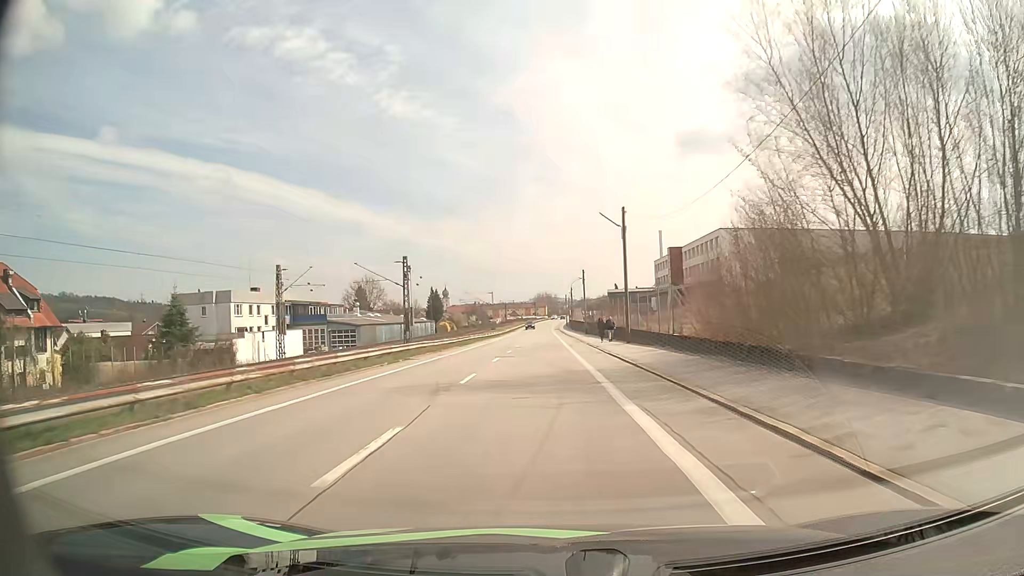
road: unclassified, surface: asphalt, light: Day
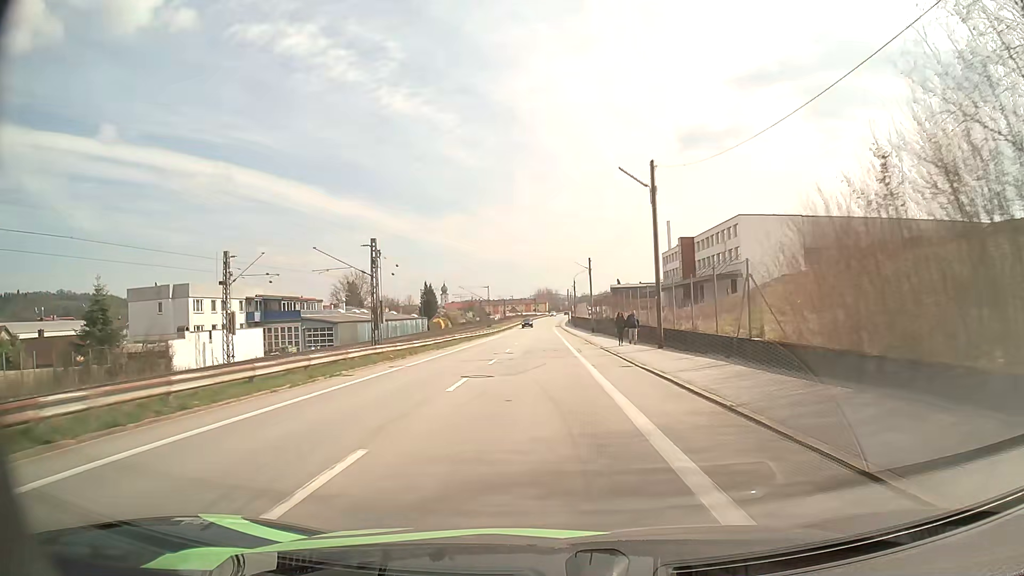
(0.0, +10.8) m; 0°
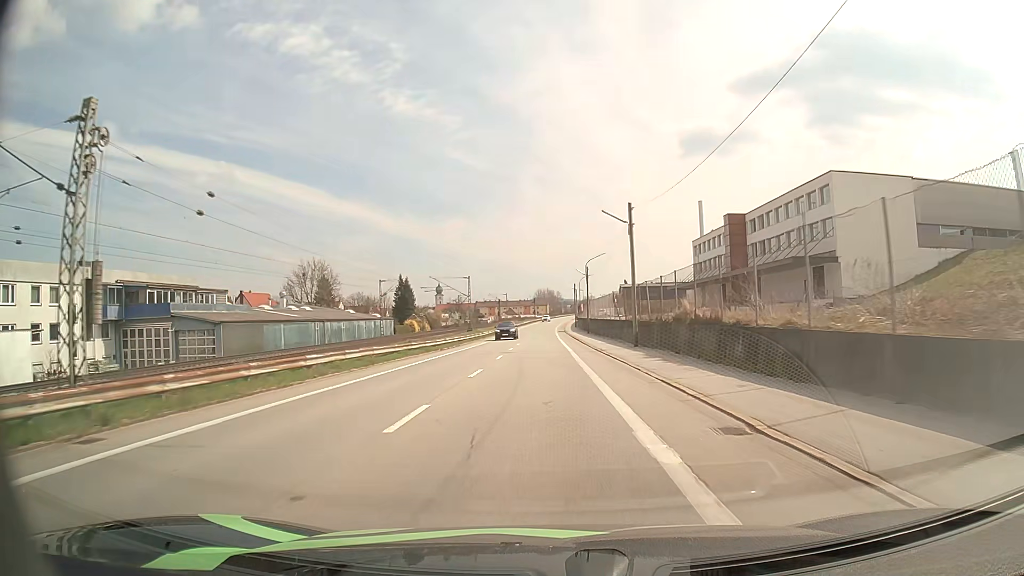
(-0.1, +32.4) m; 0°
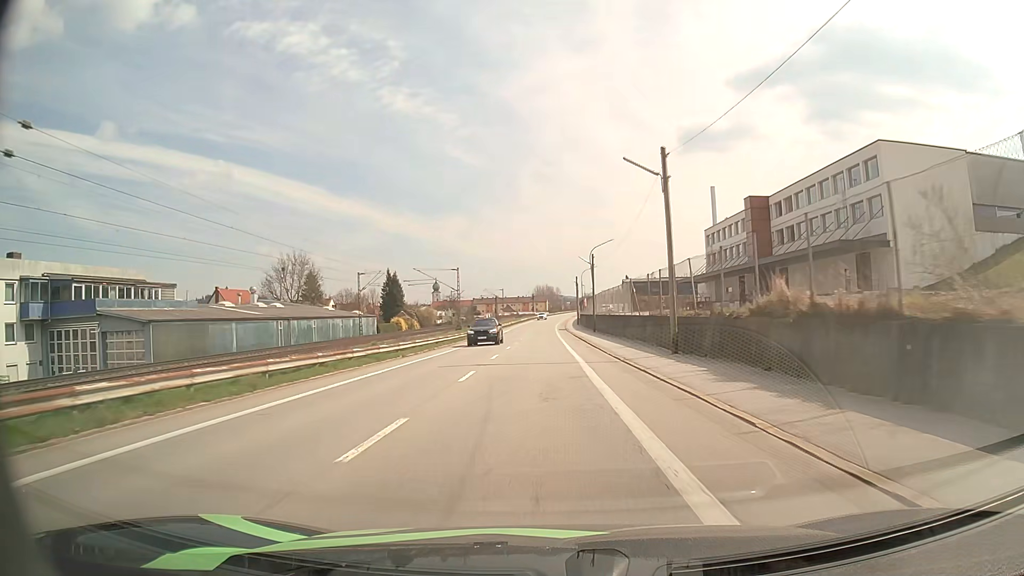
(0.0, +10.8) m; 0°
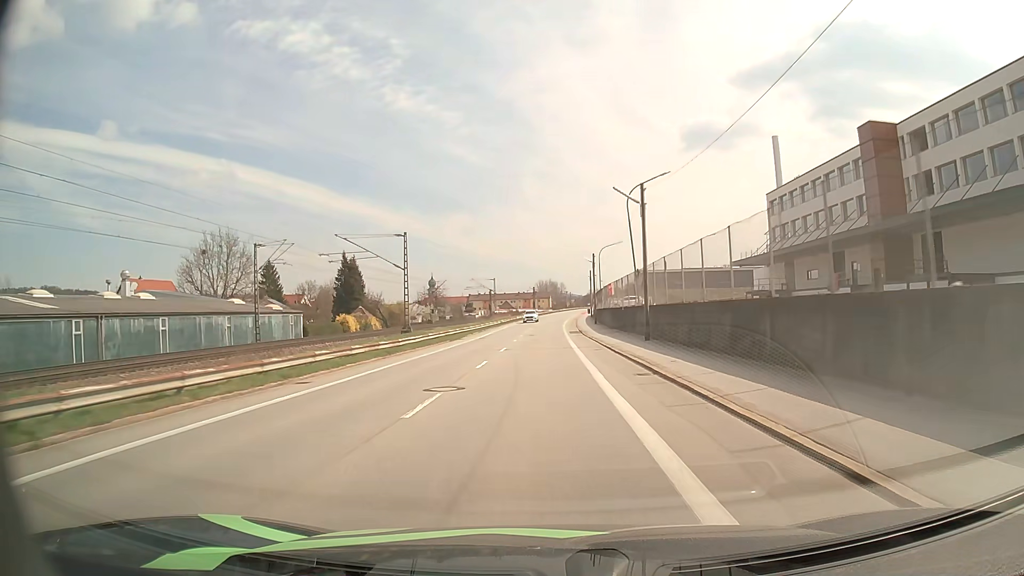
(-0.1, +32.7) m; 0°
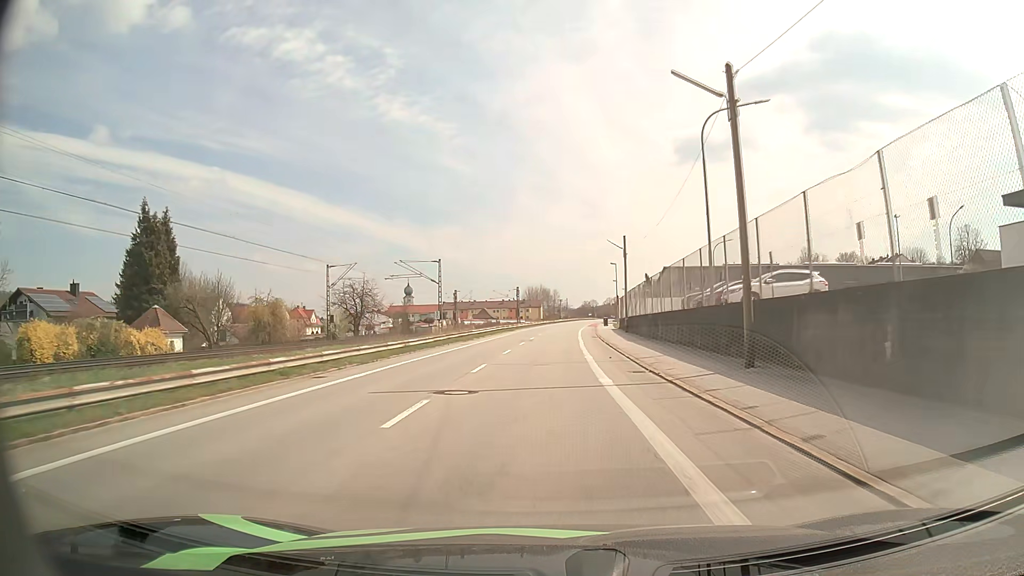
(+0.1, +55.9) m; +1°
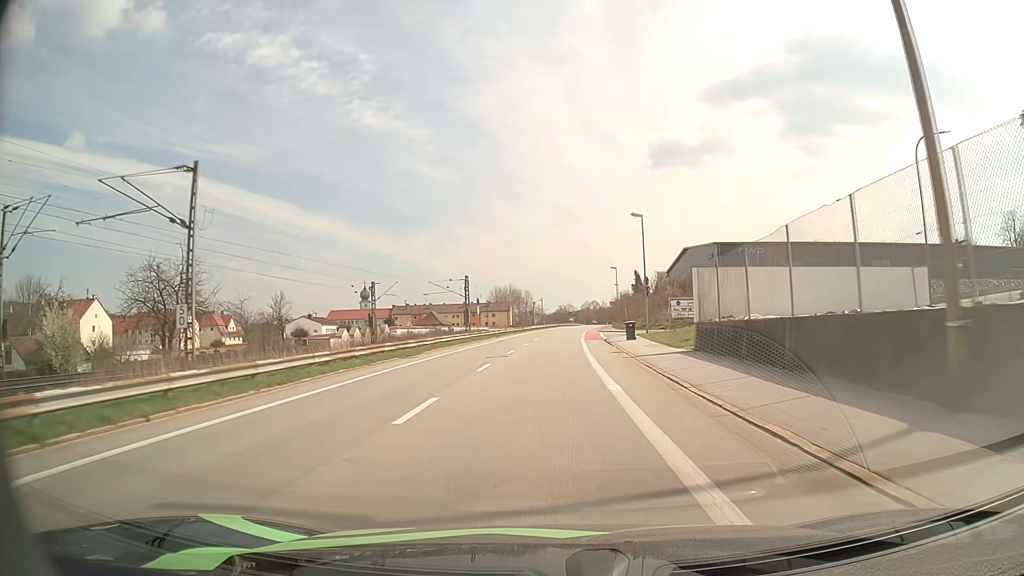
(+0.9, +45.0) m; +2°
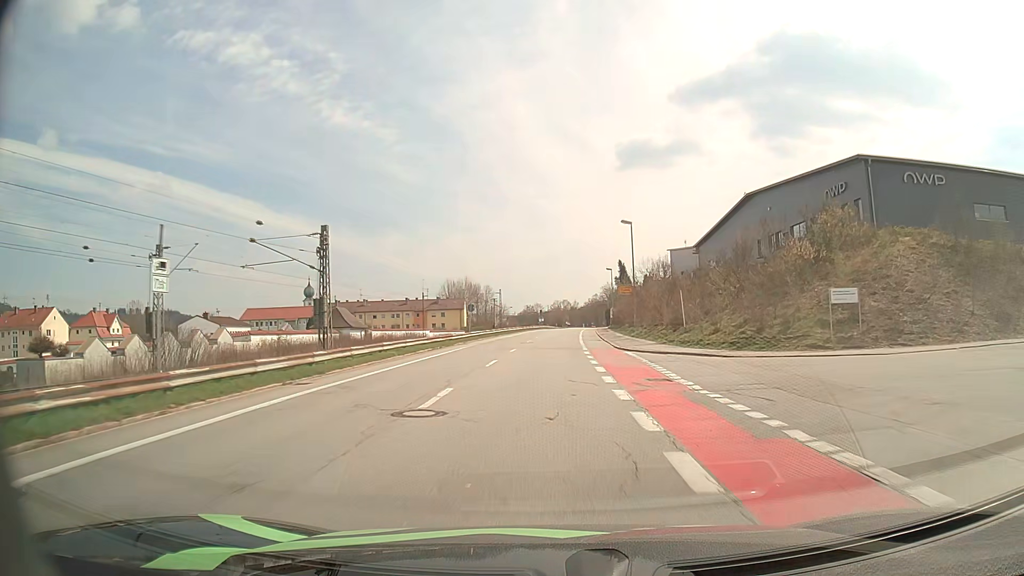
(+0.9, +43.9) m; +3°
(0, +10) (0, +20) (+1, +30) (+1, +40) (+1, +50) (+2, +60) (+2, +70) (+3, +80) (+4, +90) (+4, +100) m
